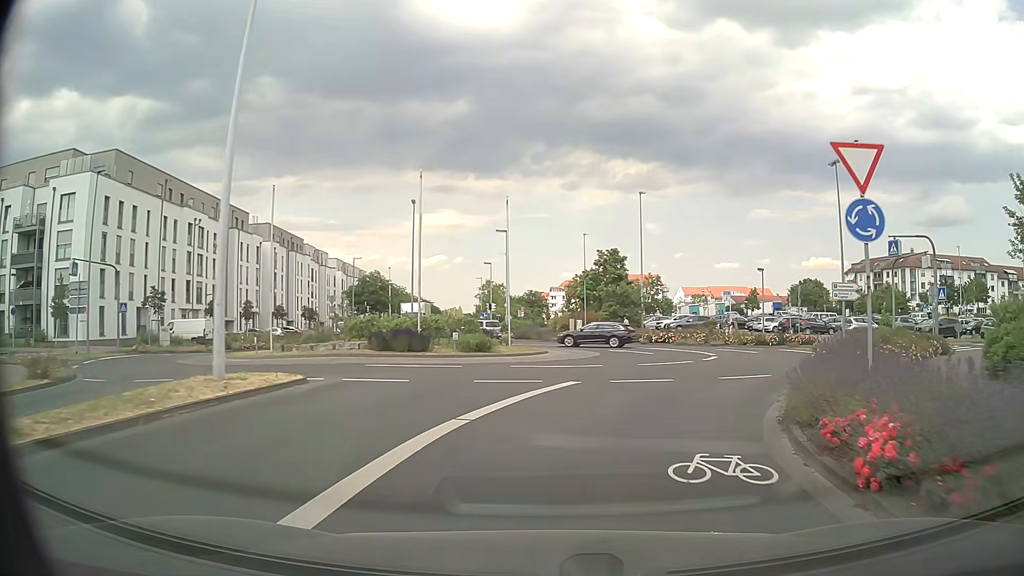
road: secondary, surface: asphalt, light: Day
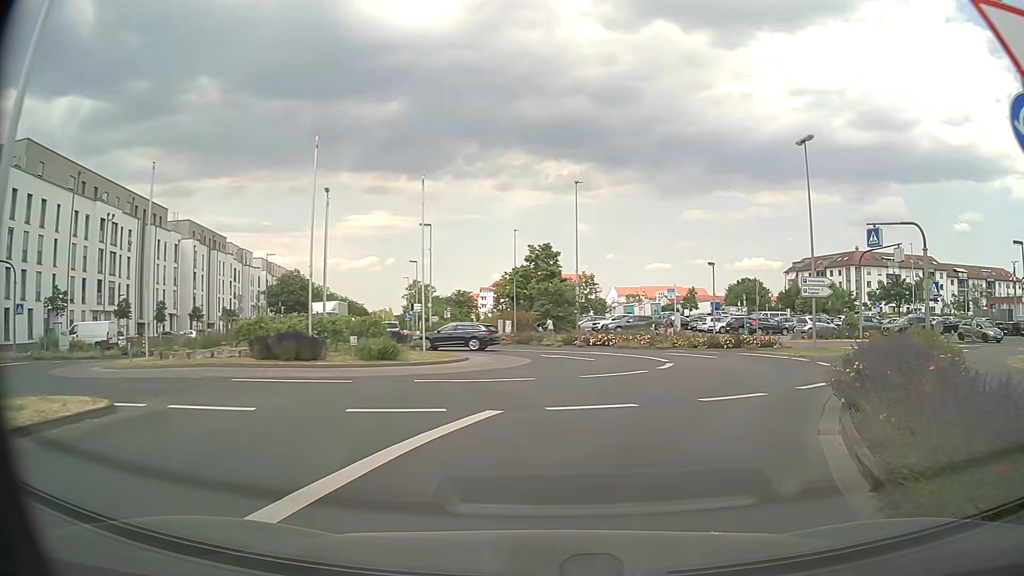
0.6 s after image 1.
(+0.2, +4.9) m; +6°
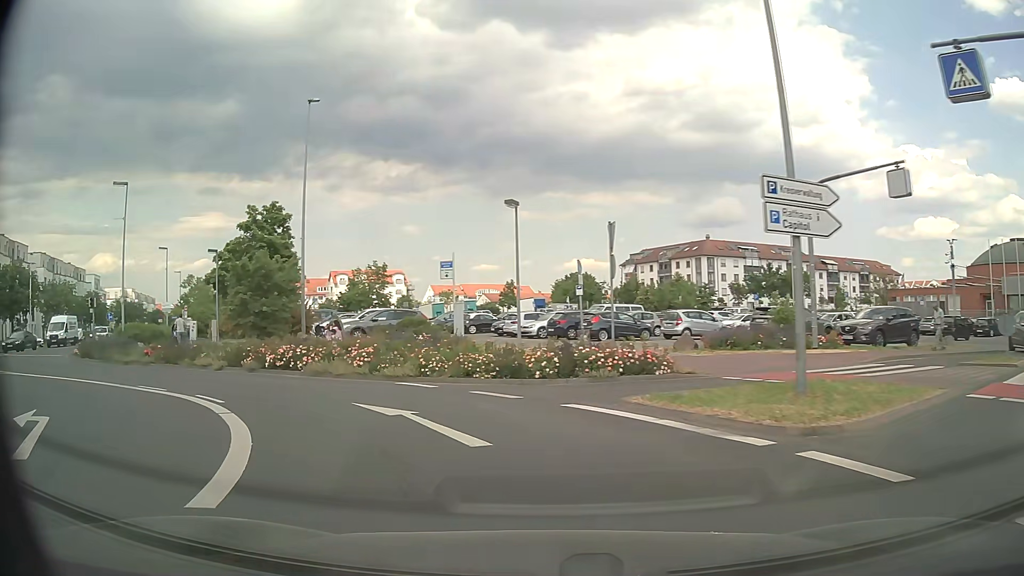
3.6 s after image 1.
(+5.6, +20.6) m; +16°
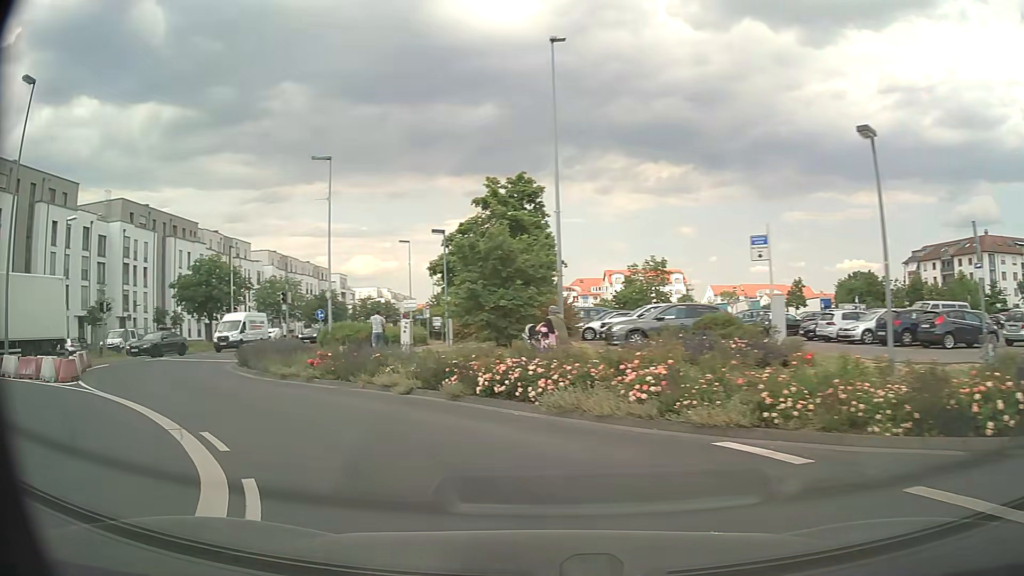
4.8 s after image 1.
(-1.5, +8.2) m; -23°
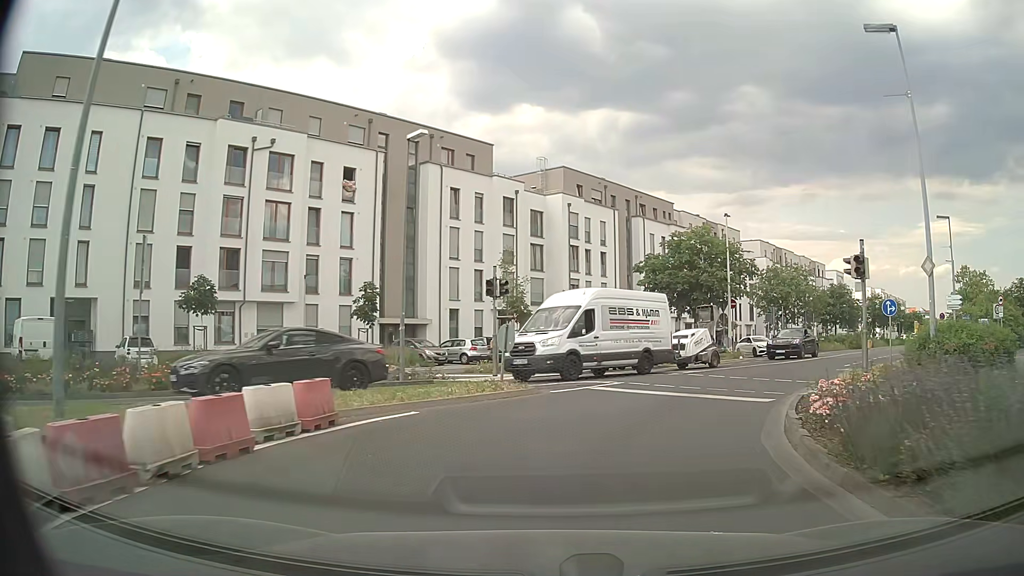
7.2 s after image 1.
(-7.5, +15.2) m; -42°
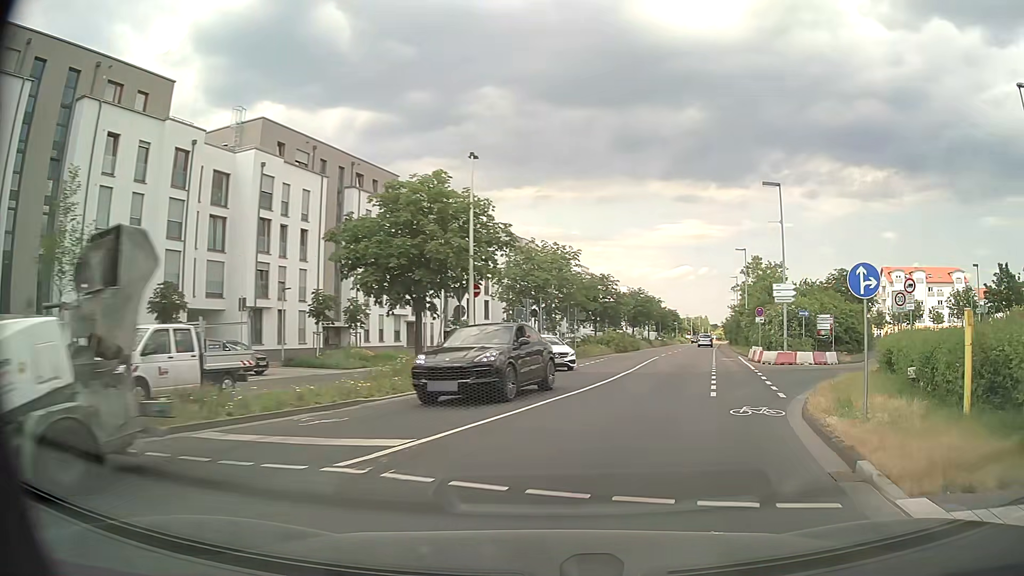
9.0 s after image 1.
(+2.5, +14.2) m; +23°
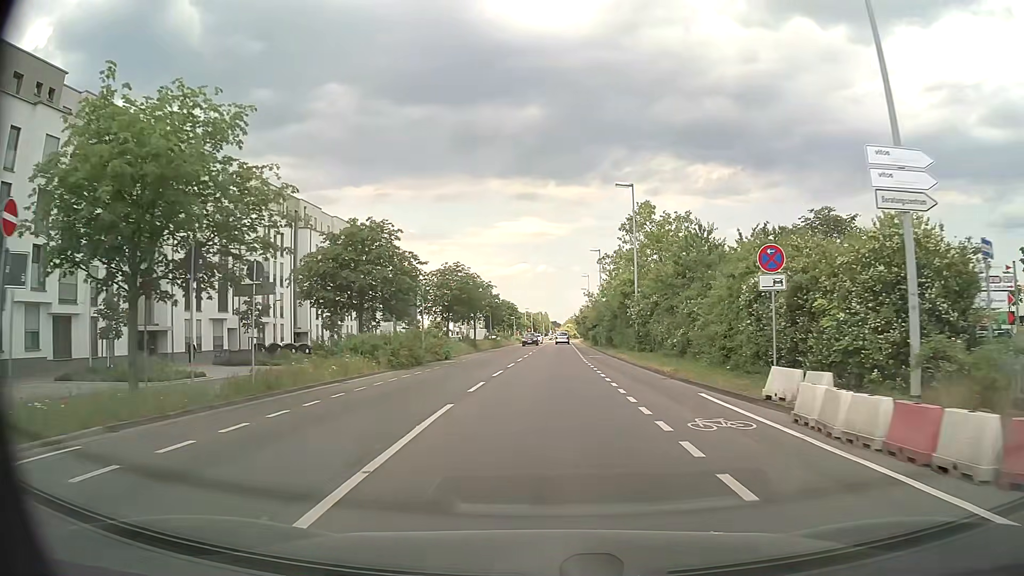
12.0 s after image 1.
(+5.6, +29.6) m; +14°
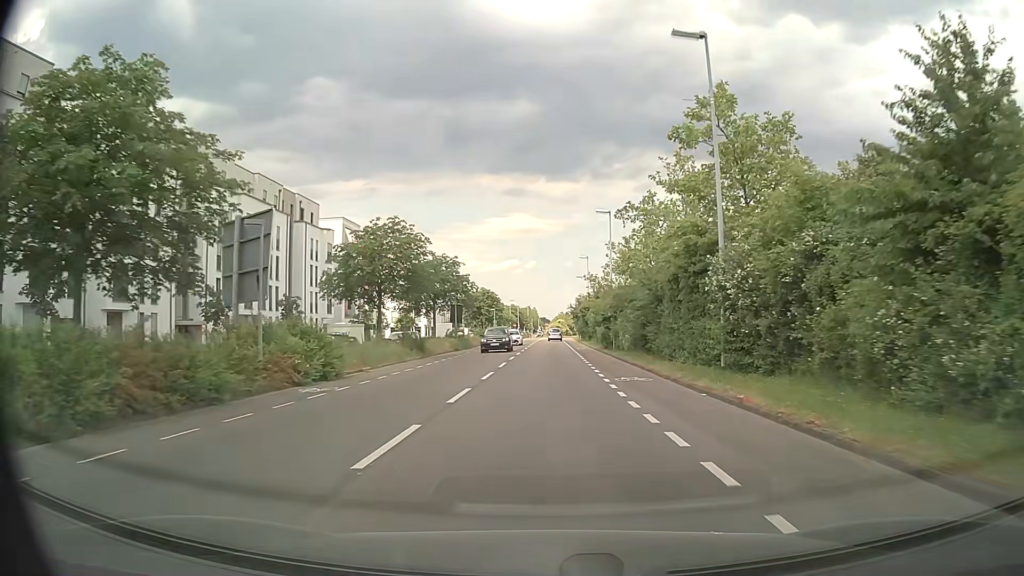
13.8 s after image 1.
(+0.2, +21.7) m; +1°
(0, +10) (0, +20) (0, +30) (0, +40) (0, +50) (0, +60) (0, +70) (0, +80) (0, +90) (+1, +100) m
